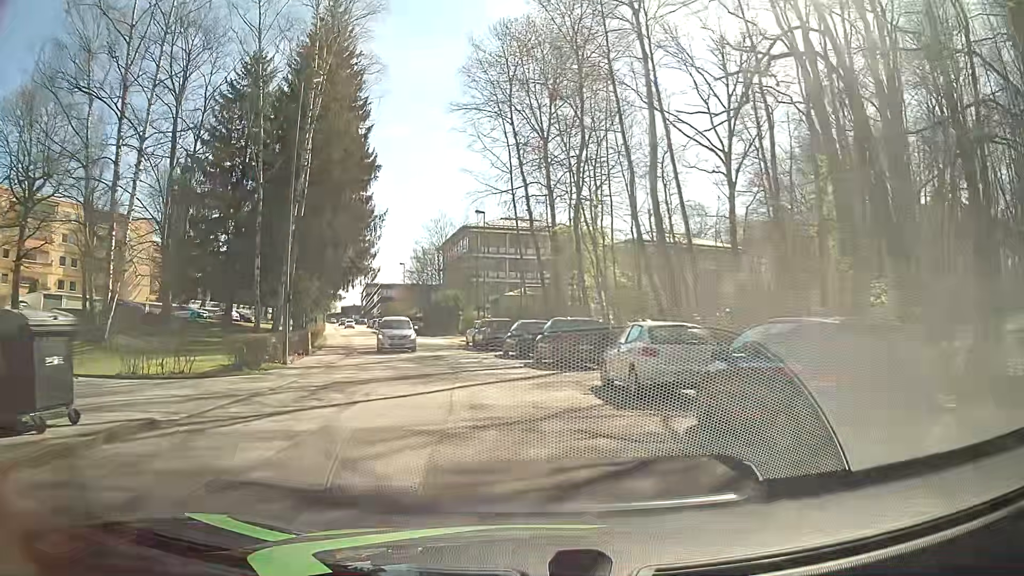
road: residential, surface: asphalt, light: Day
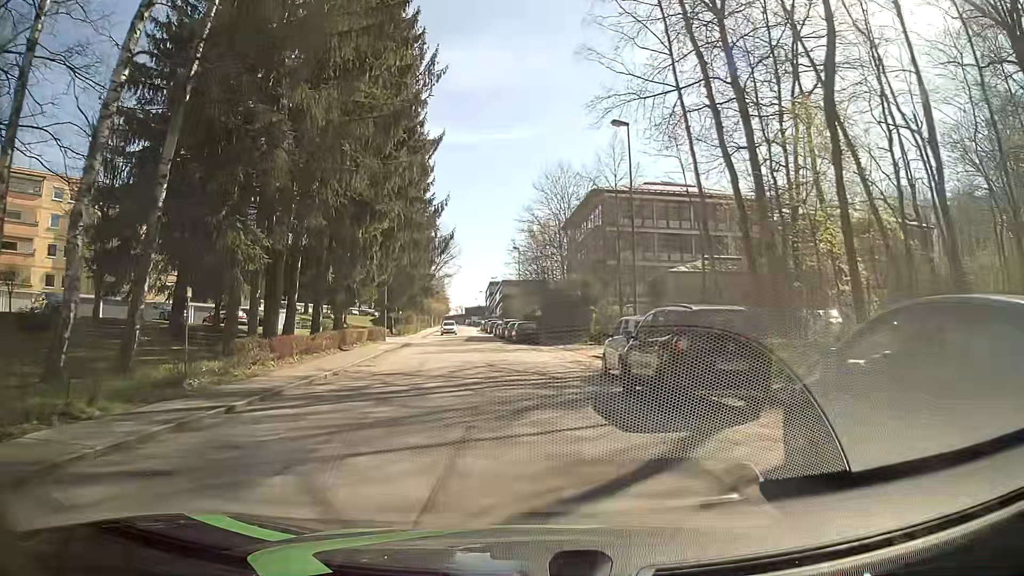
(-2.2, +24.1) m; -11°
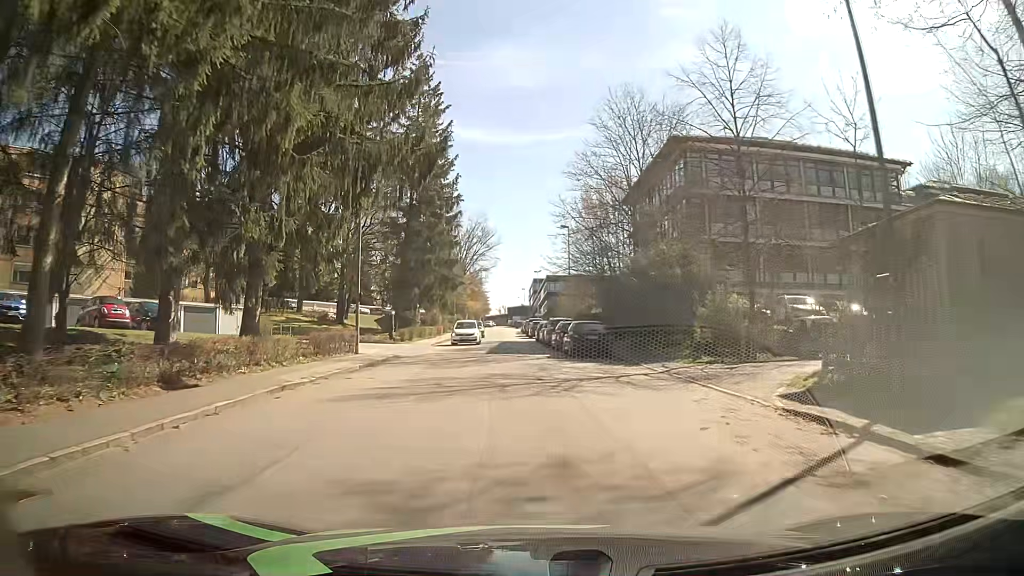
(-0.9, +18.2) m; -4°
(0, +10) (0, +20) (-1, +30) (-1, +40) (-2, +50) (-2, +60) (-3, +70) (-4, +80) (-4, +90) (-4, +100) m
